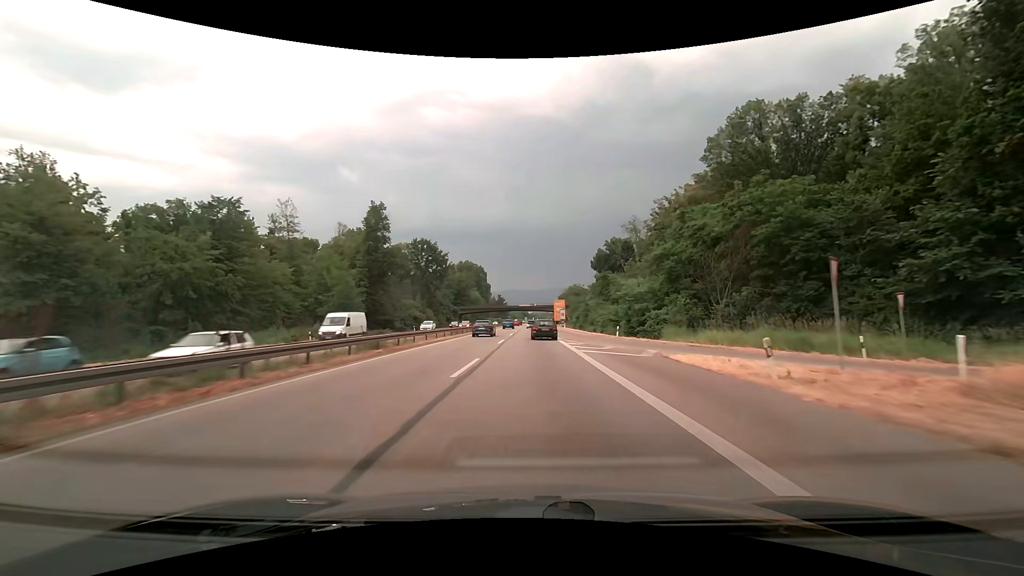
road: trunk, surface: asphalt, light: Day
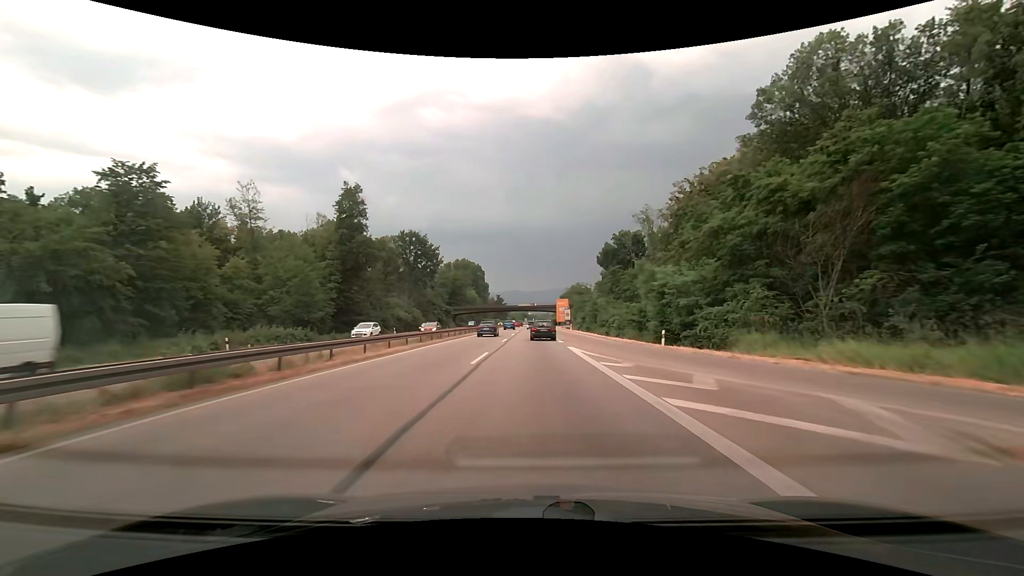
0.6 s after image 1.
(0.0, +14.1) m; 0°
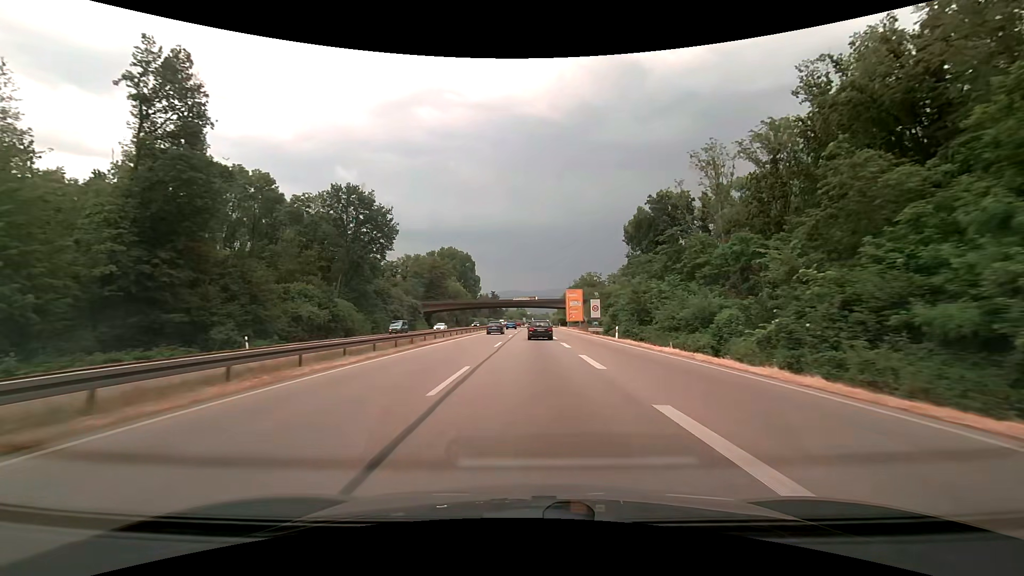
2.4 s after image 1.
(+0.1, +42.9) m; 0°
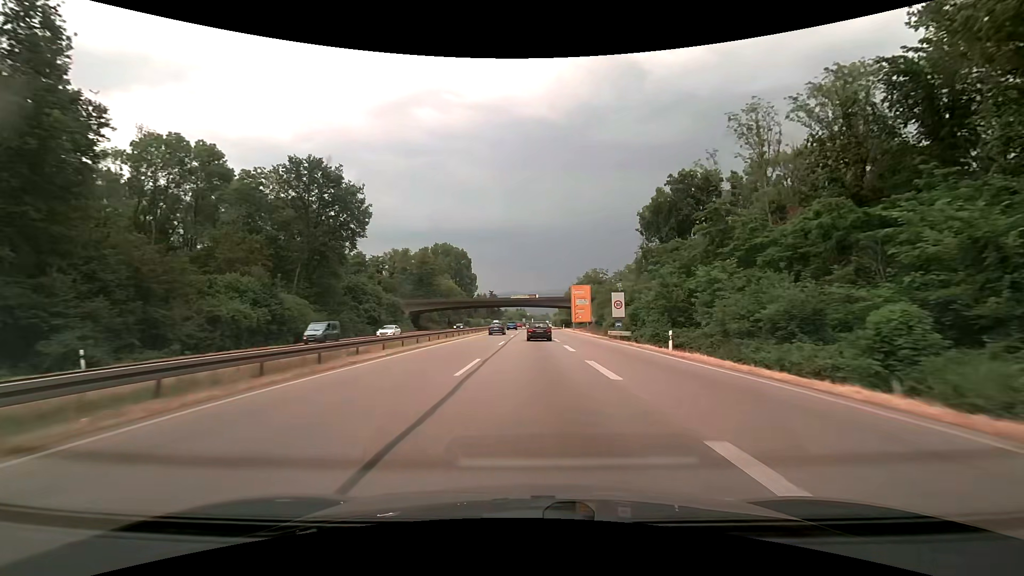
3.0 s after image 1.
(0.0, +14.5) m; 0°
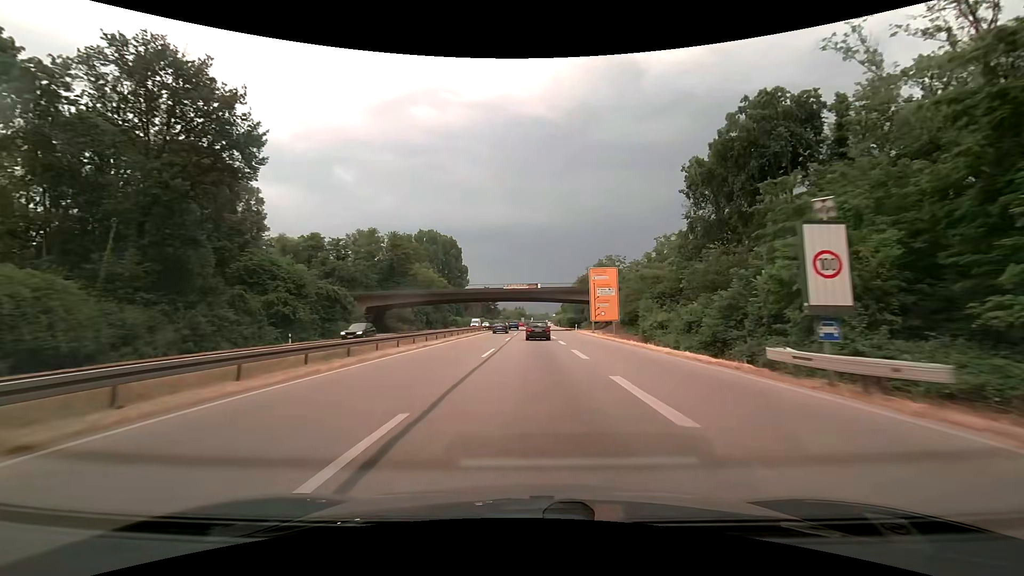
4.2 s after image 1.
(0.0, +29.3) m; 0°
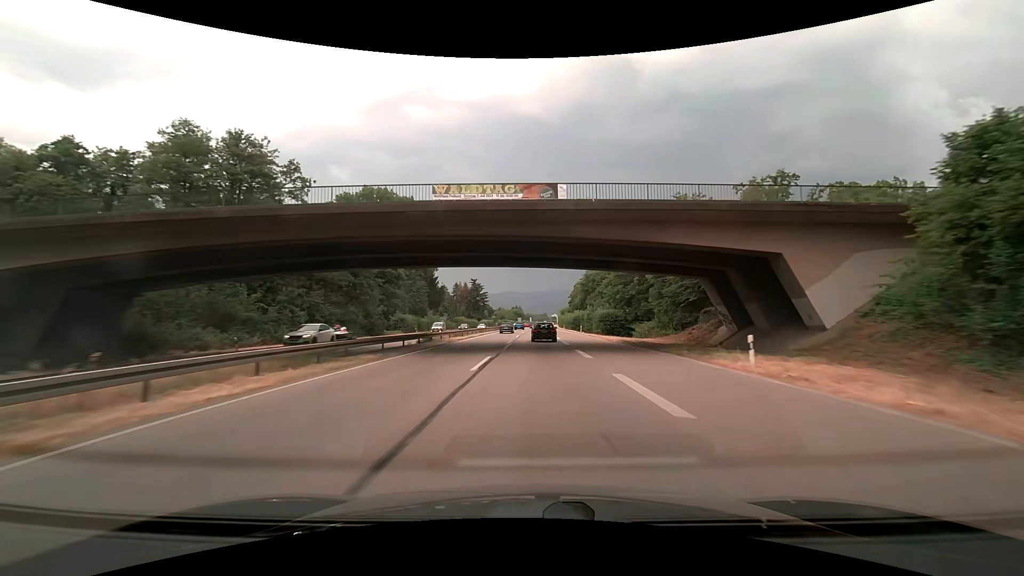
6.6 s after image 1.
(+0.2, +59.7) m; 0°
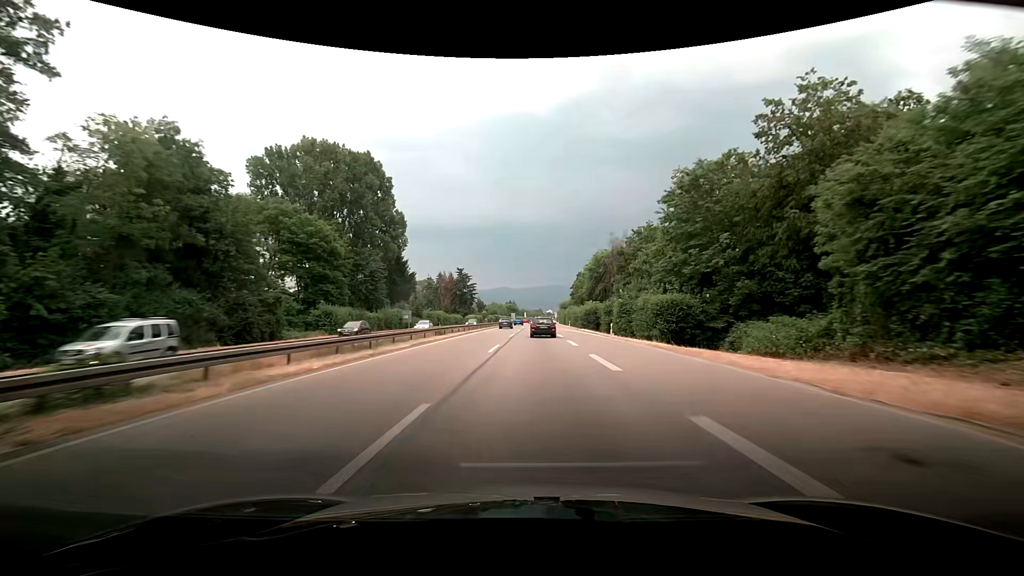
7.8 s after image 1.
(+0.2, +30.1) m; 0°
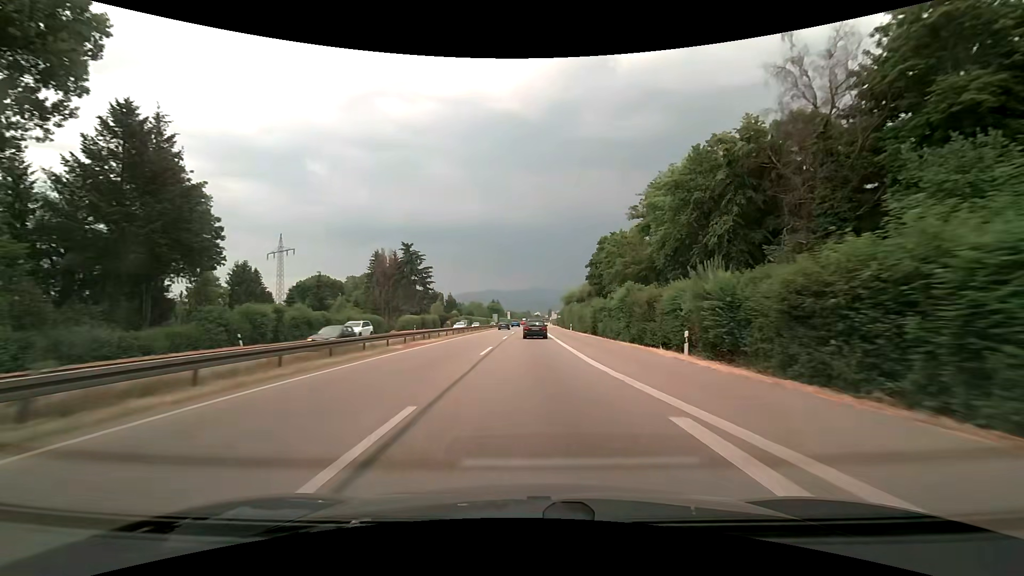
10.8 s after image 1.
(+1.0, +72.0) m; +2°
(0, +10) (0, +20) (0, +30) (0, +40) (0, +50) (0, +60) (0, +70) (0, +80) (0, +90) (0, +100) m
